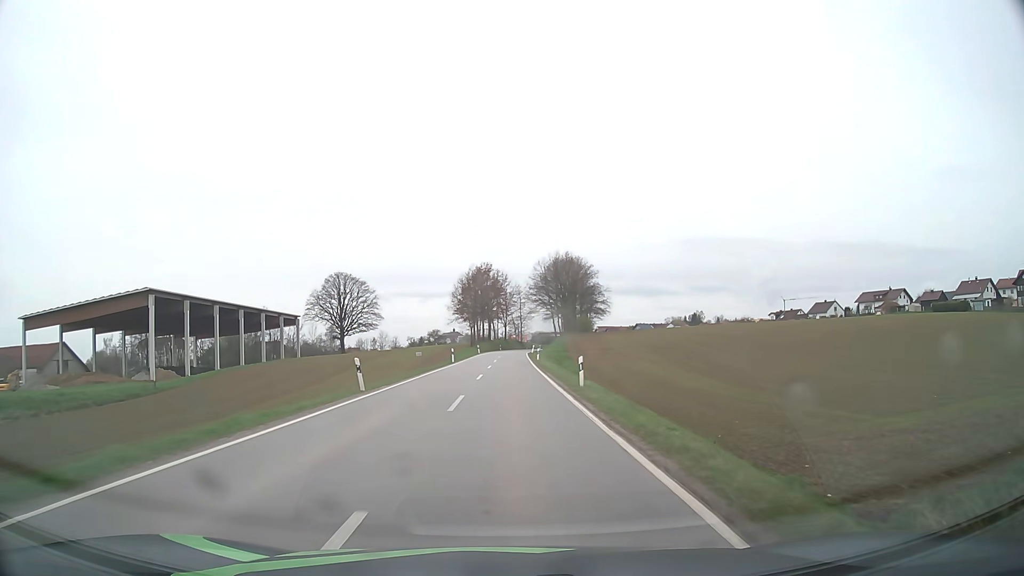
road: secondary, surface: asphalt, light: Day
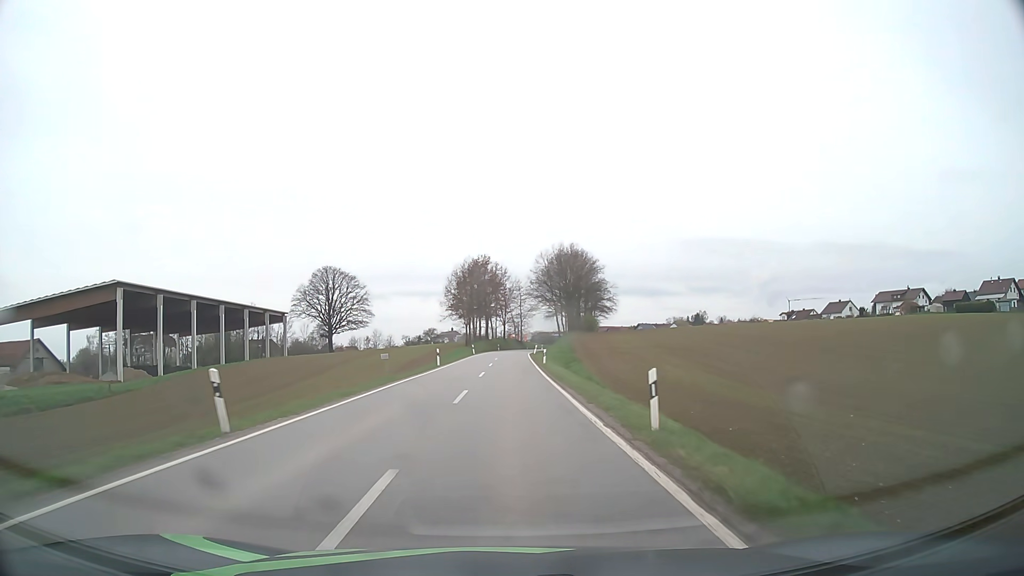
(0.0, +10.8) m; 0°
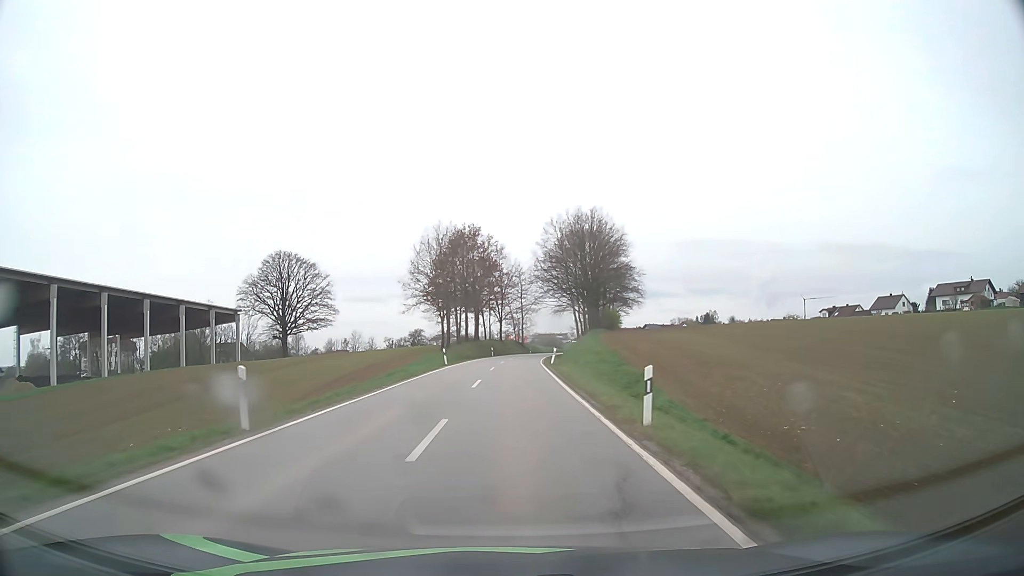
(+0.1, +32.3) m; 0°
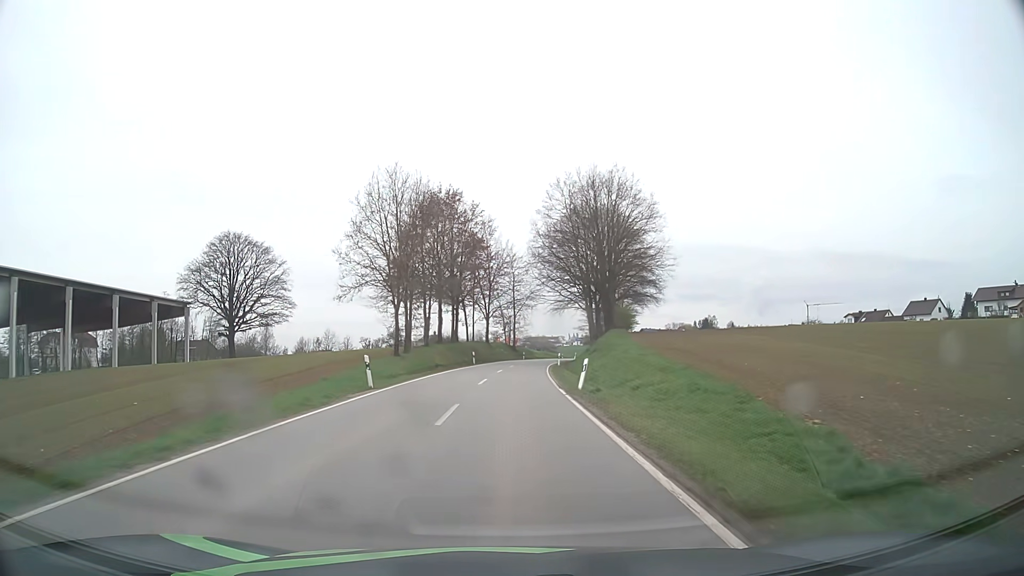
(+0.2, +21.4) m; +1°
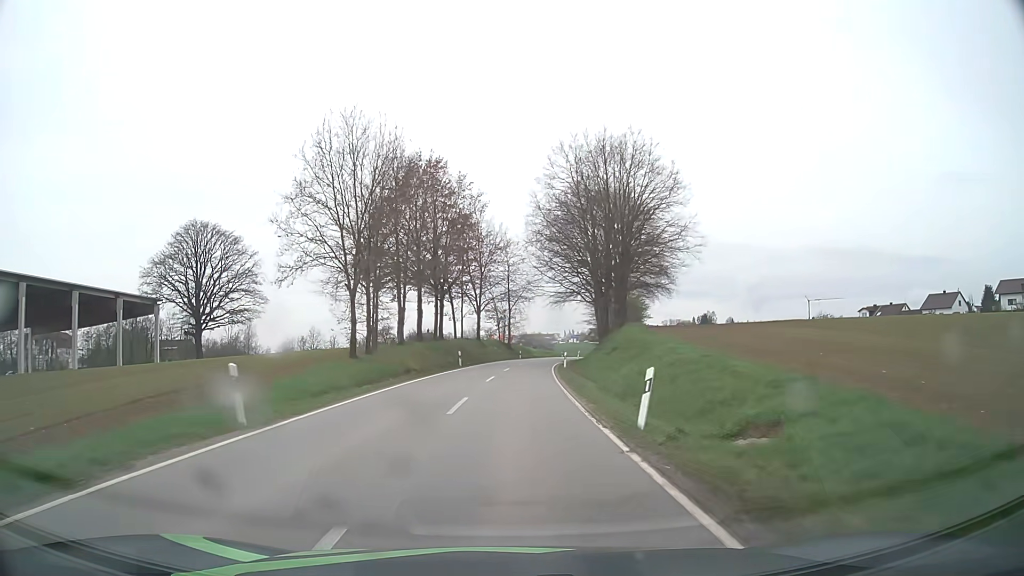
(0.0, +10.6) m; 0°
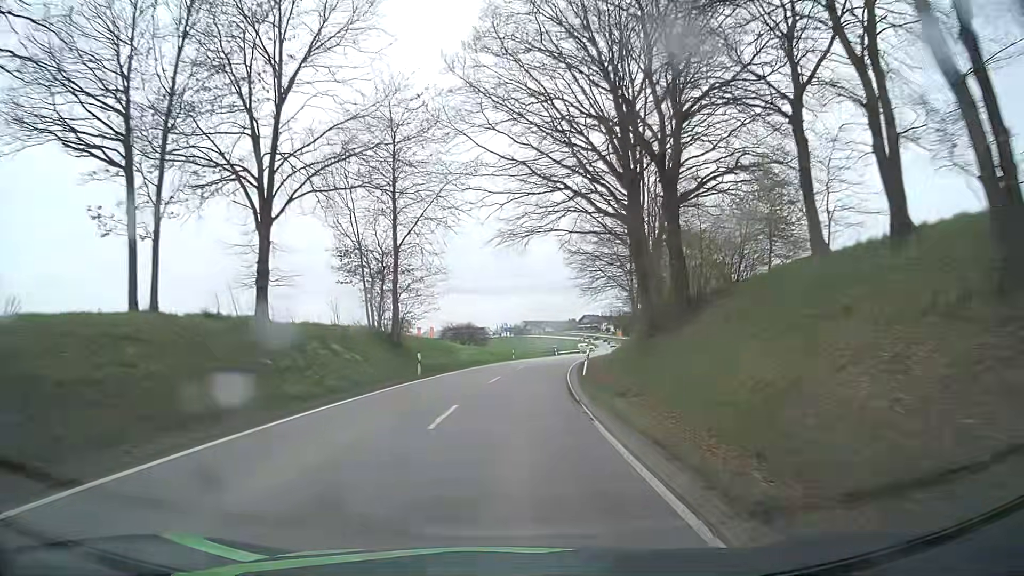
(+2.1, +52.2) m; +5°
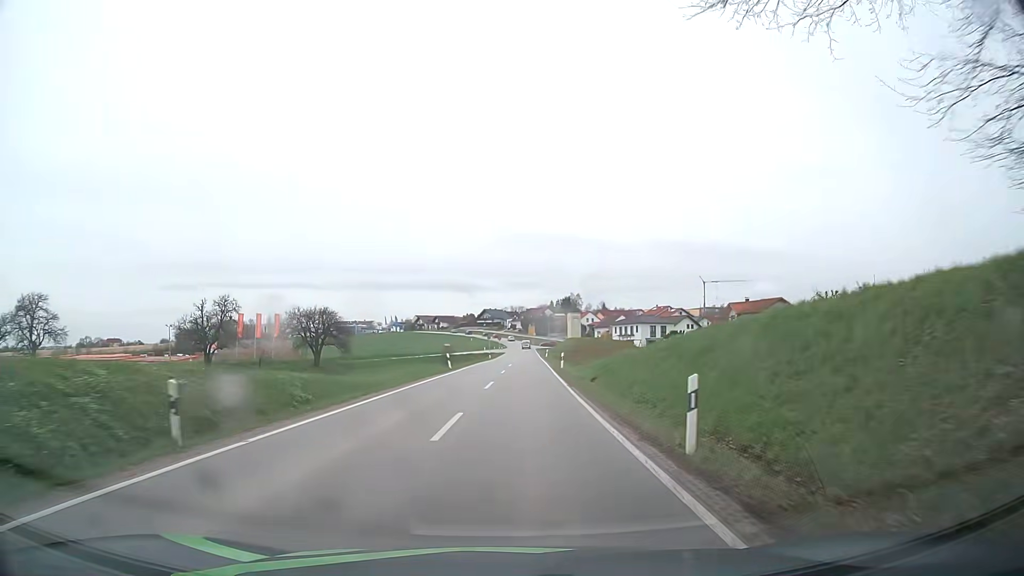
(+4.1, +49.8) m; +9°
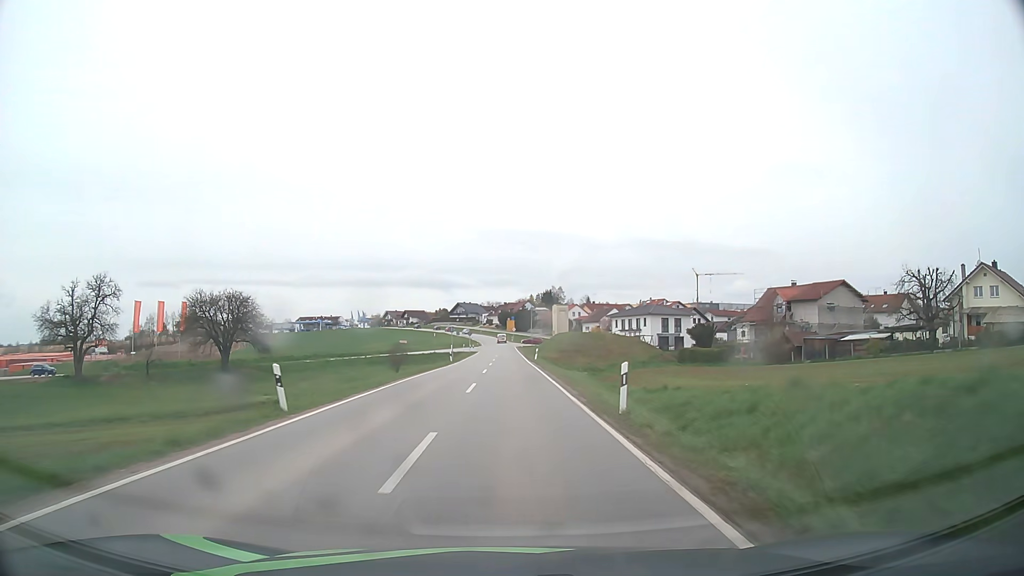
(+0.8, +28.2) m; +2°
(0, +10) (0, +20) (0, +30) (0, +40) (0, +50) (0, +60) (0, +70) (0, +80) (0, +90) (0, +100) m
